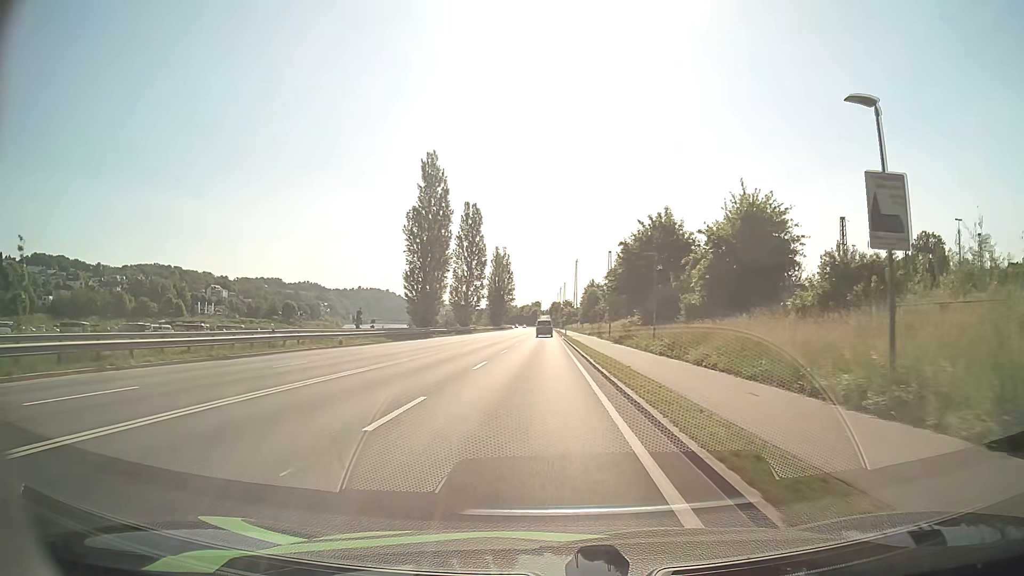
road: primary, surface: asphalt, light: Day
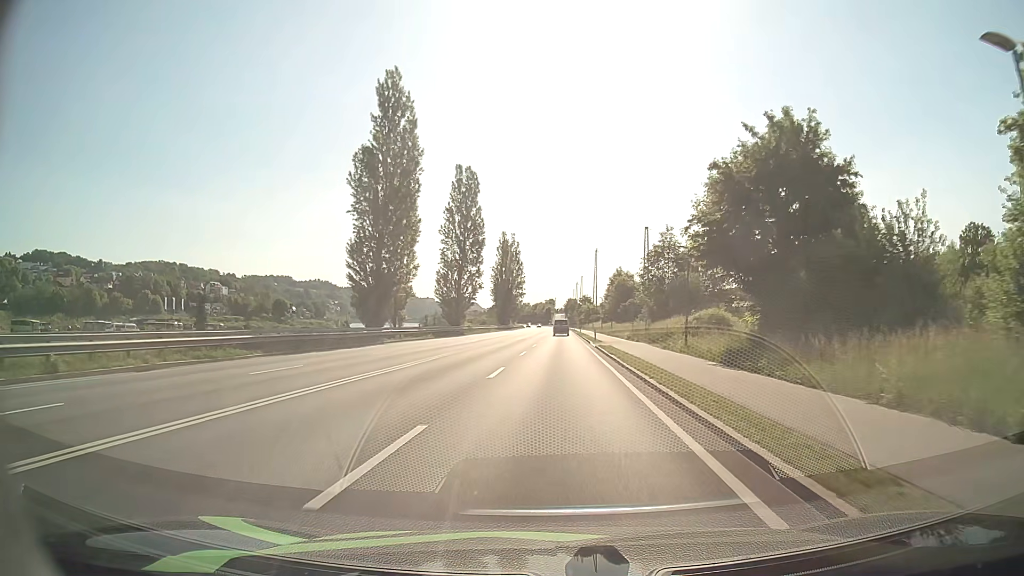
(-0.5, +27.7) m; -1°
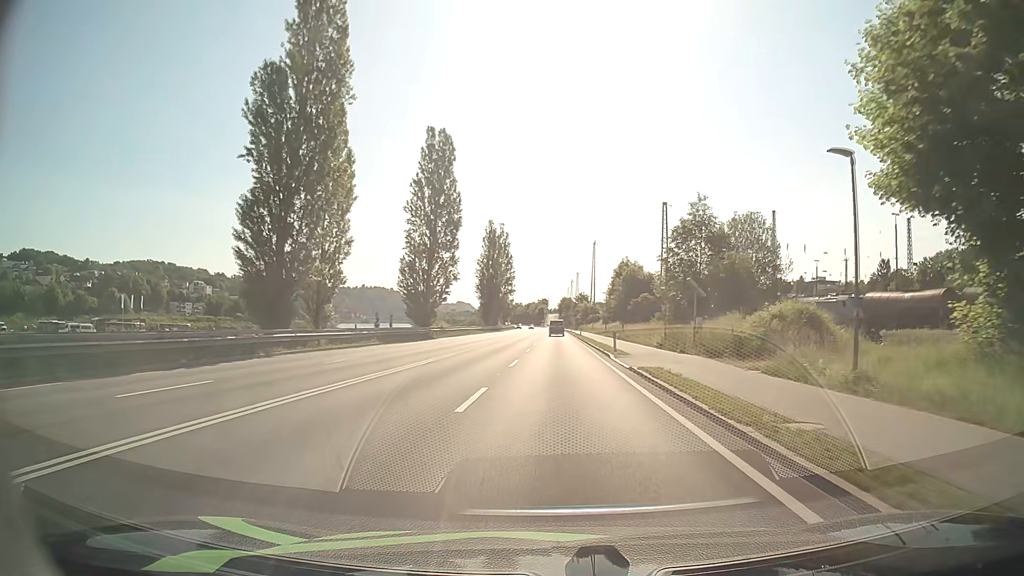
(+0.1, +18.5) m; +1°
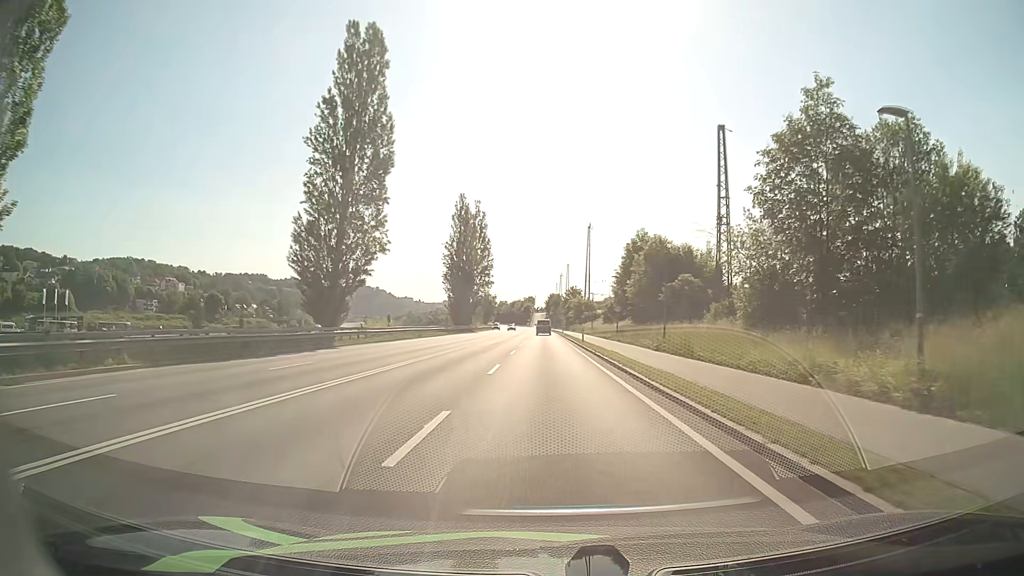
(+0.3, +27.8) m; +1°
